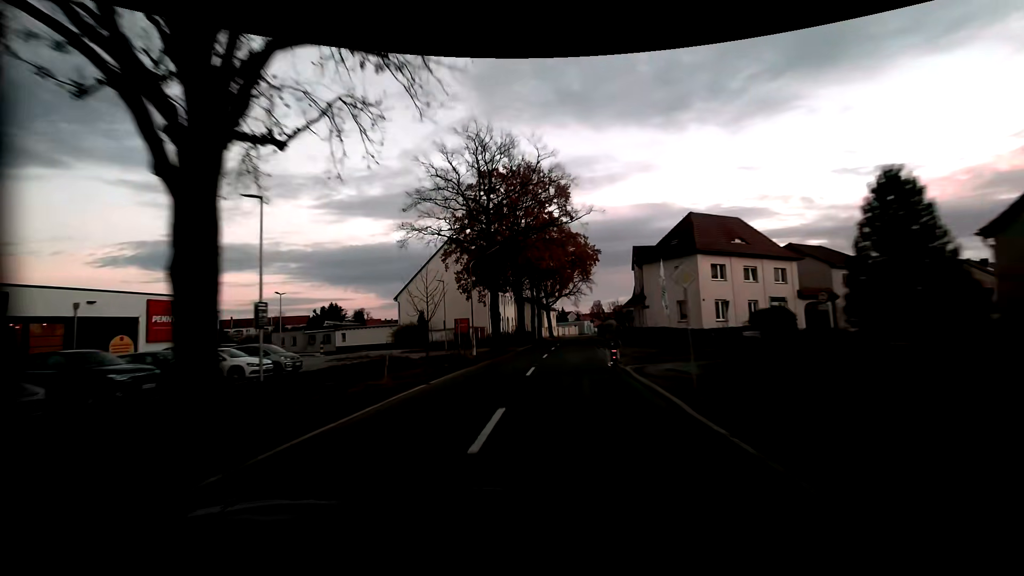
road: residential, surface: asphalt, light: Dusk
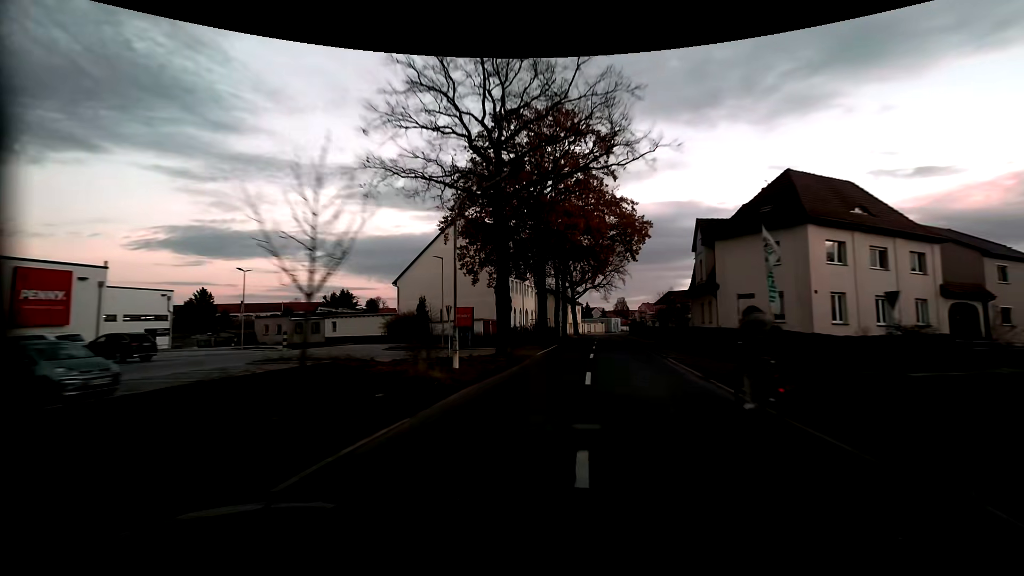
(-0.5, +12.2) m; -3°
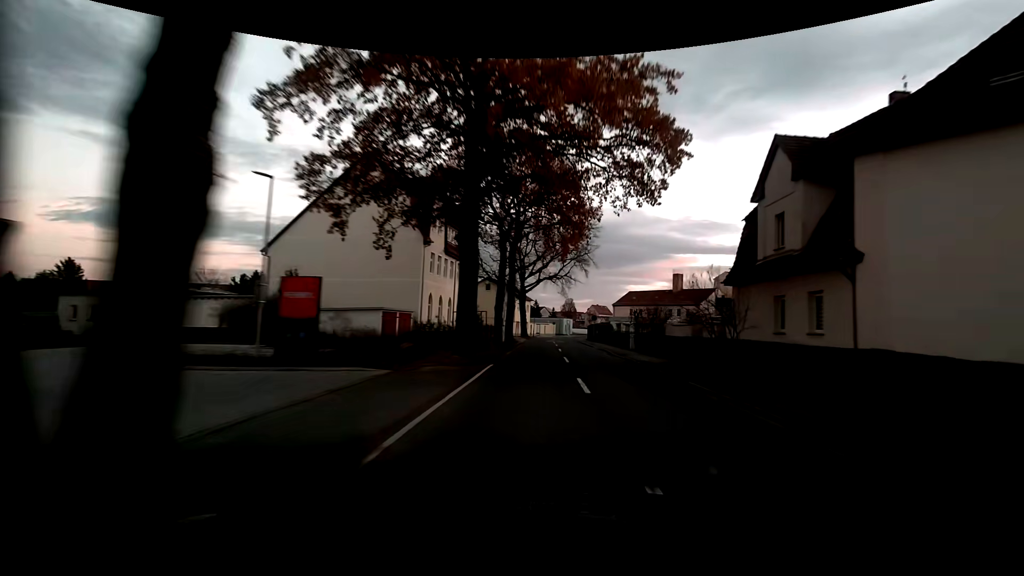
(+0.9, +19.1) m; +6°
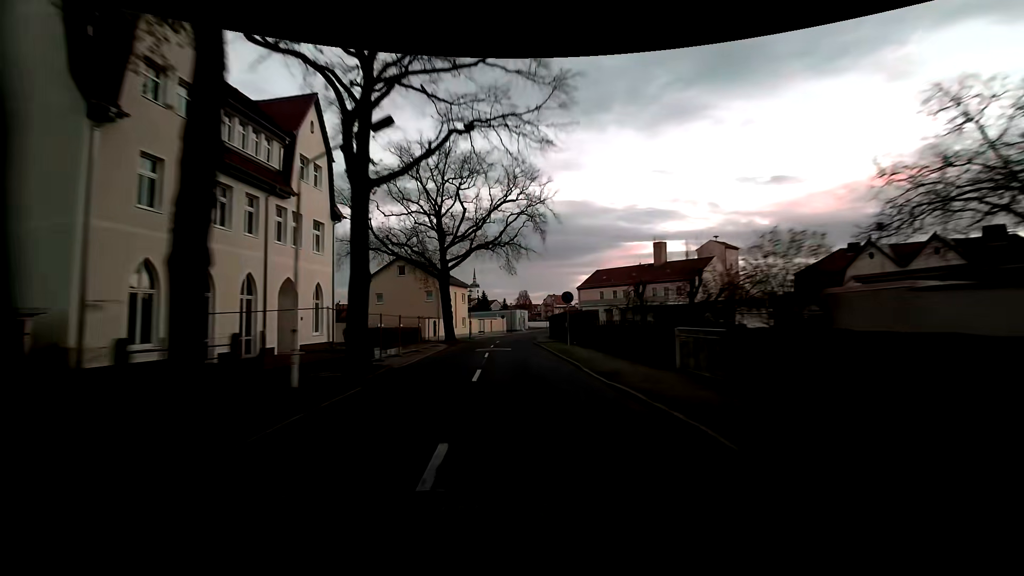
(+2.0, +25.5) m; +6°
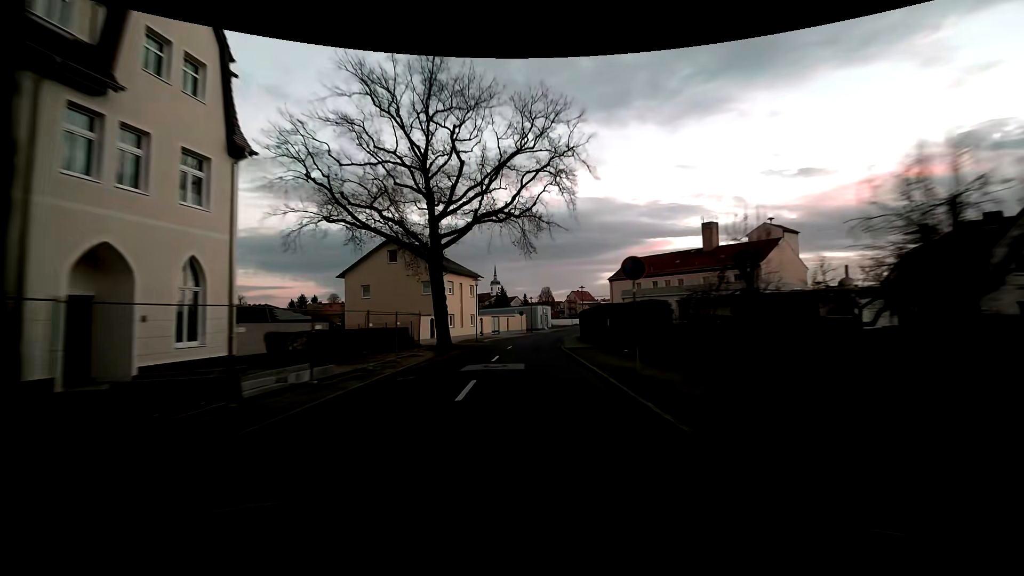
(-0.4, +11.8) m; -3°
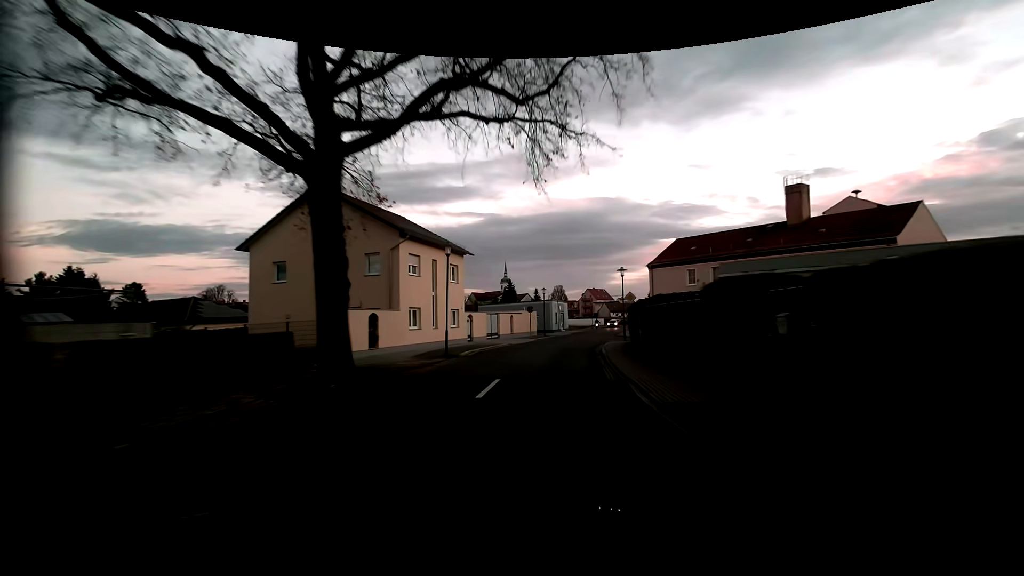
(-0.5, +17.7) m; -2°
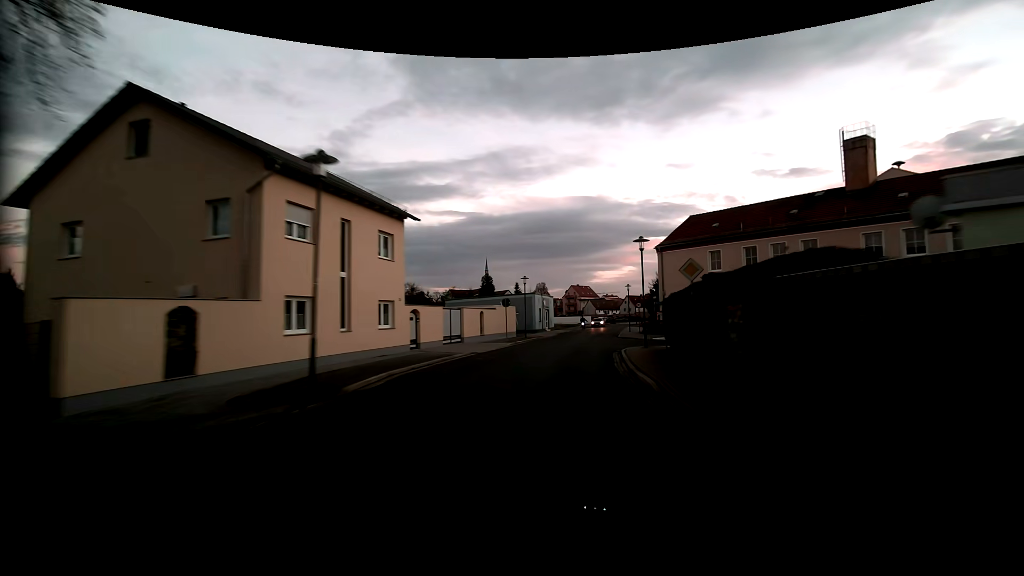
(+0.2, +11.7) m; +3°
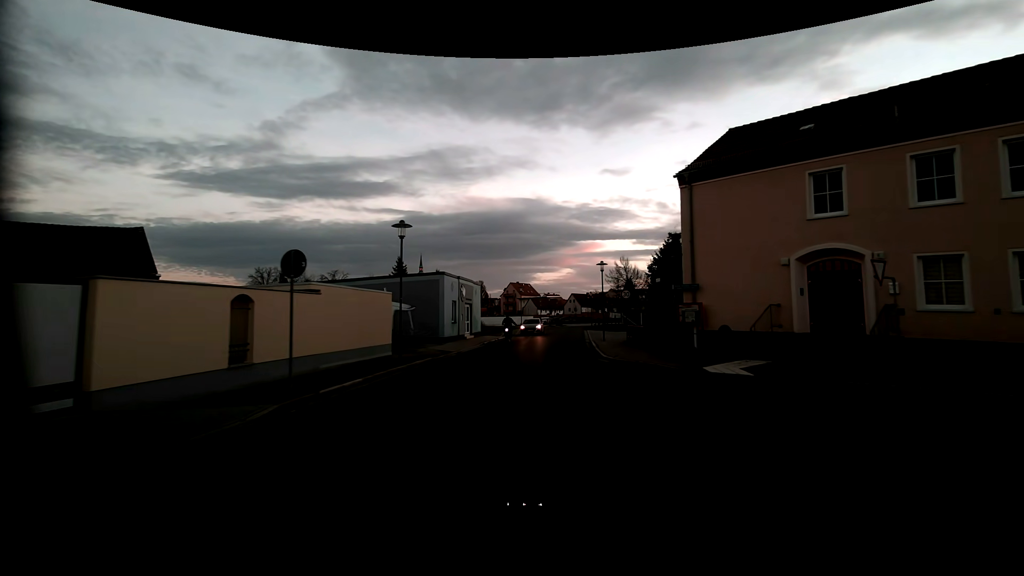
(+1.2, +22.4) m; +6°
(0, +10) (+1, +20) (+2, +30) (+2, +40) (+3, +50) (+4, +60) (+5, +70) (+6, +80) (+8, +89) (+13, +98) m
